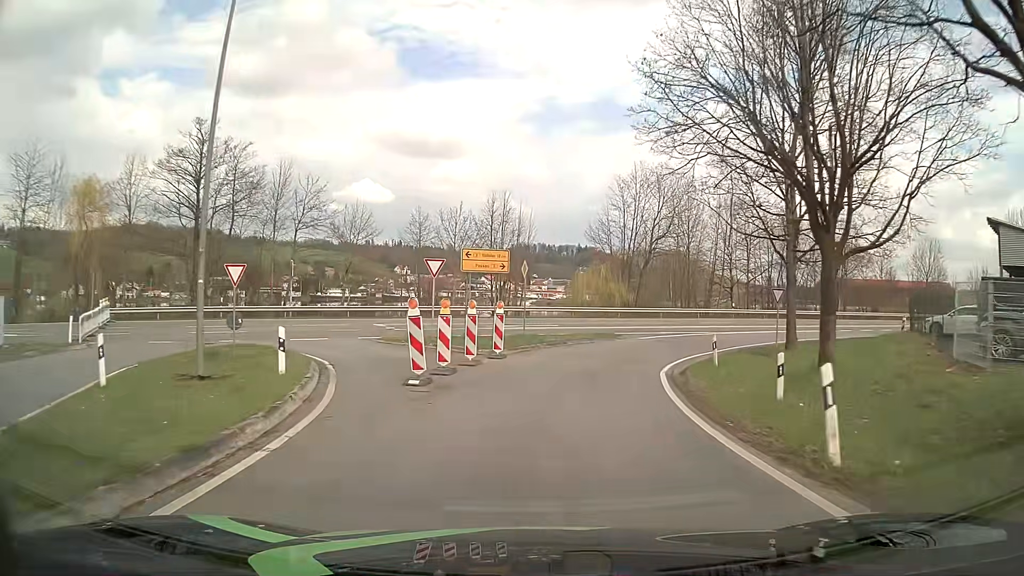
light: Day
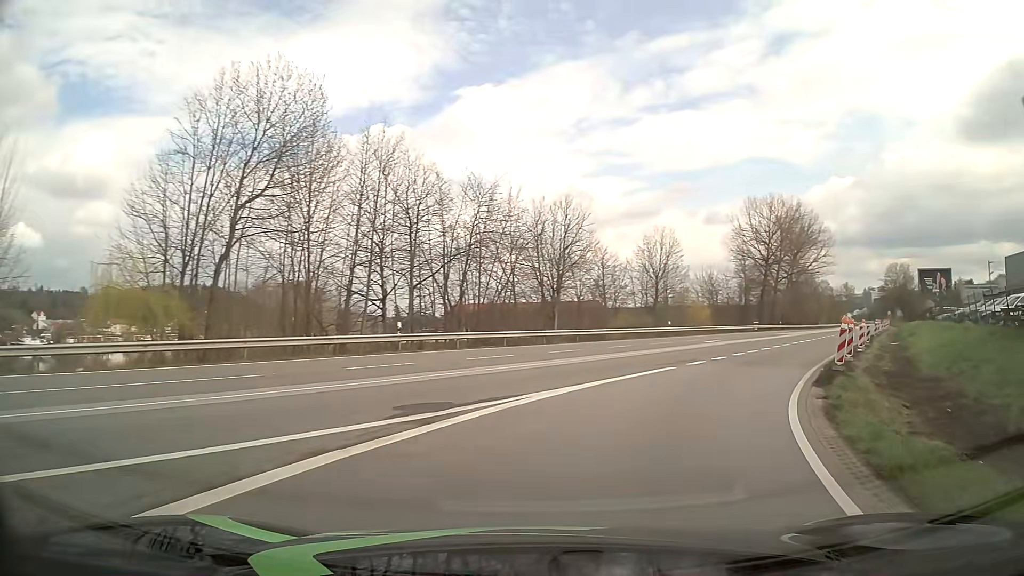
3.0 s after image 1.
(+5.9, +29.3) m; +32°
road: unclassified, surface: asphalt
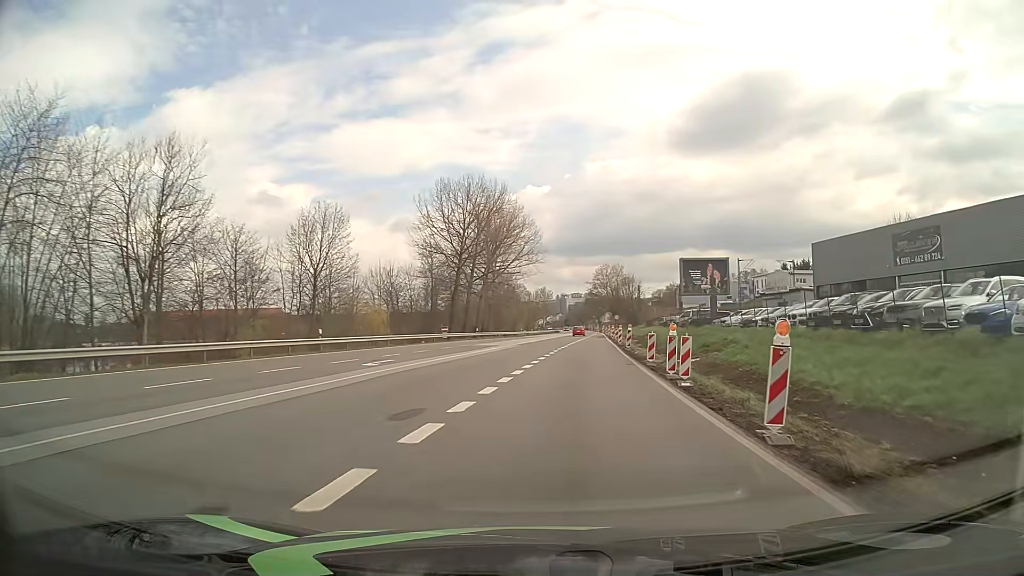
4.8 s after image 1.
(+4.8, +18.2) m; +26°
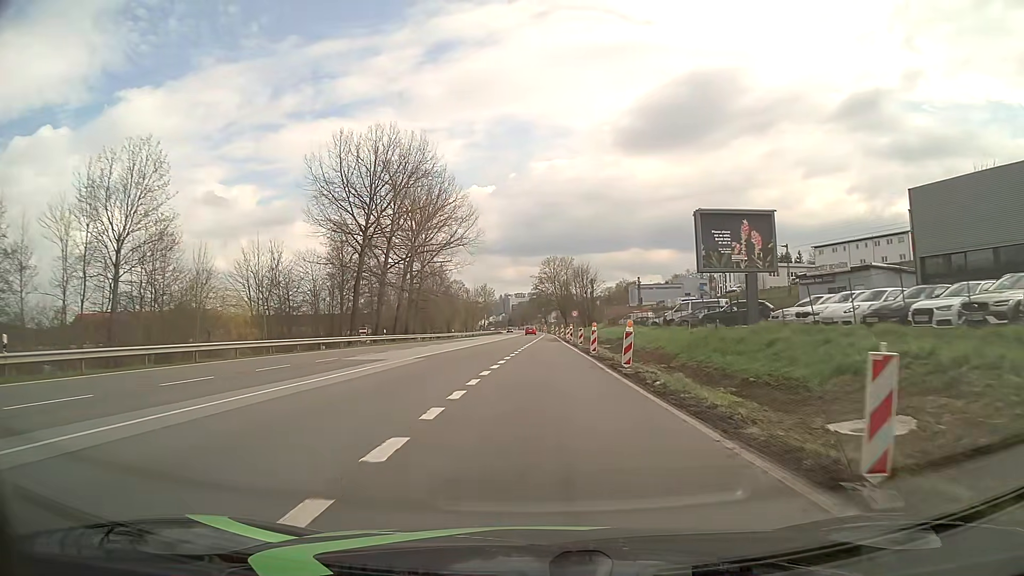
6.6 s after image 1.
(+1.2, +22.2) m; +5°
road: primary
(0, +10) (0, +20) (0, +30) (-1, +40) (-1, +50) (-1, +60) (-1, +70) (-1, +80) (-1, +90) (-1, +100) m
